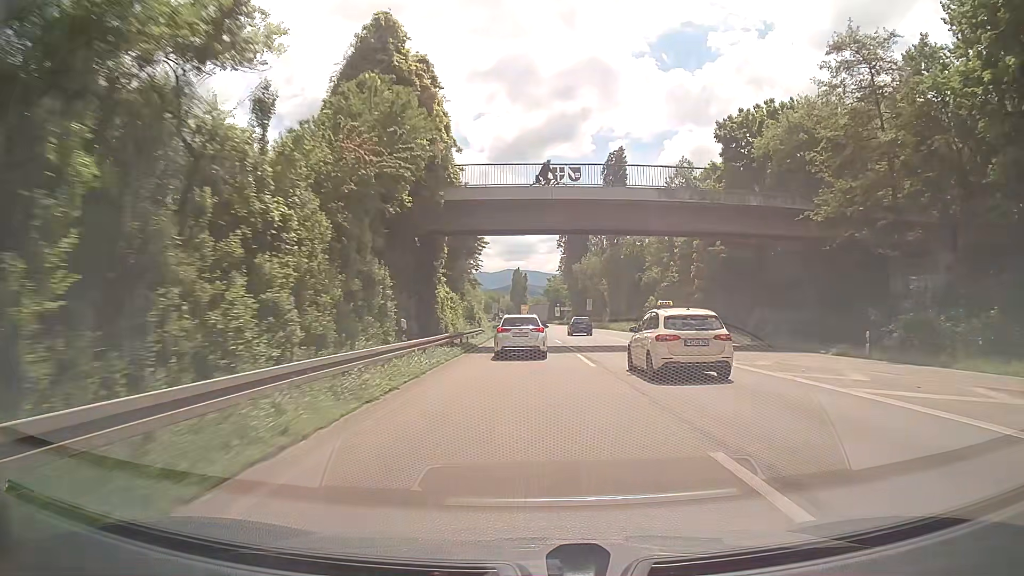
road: trunk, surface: asphalt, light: Day
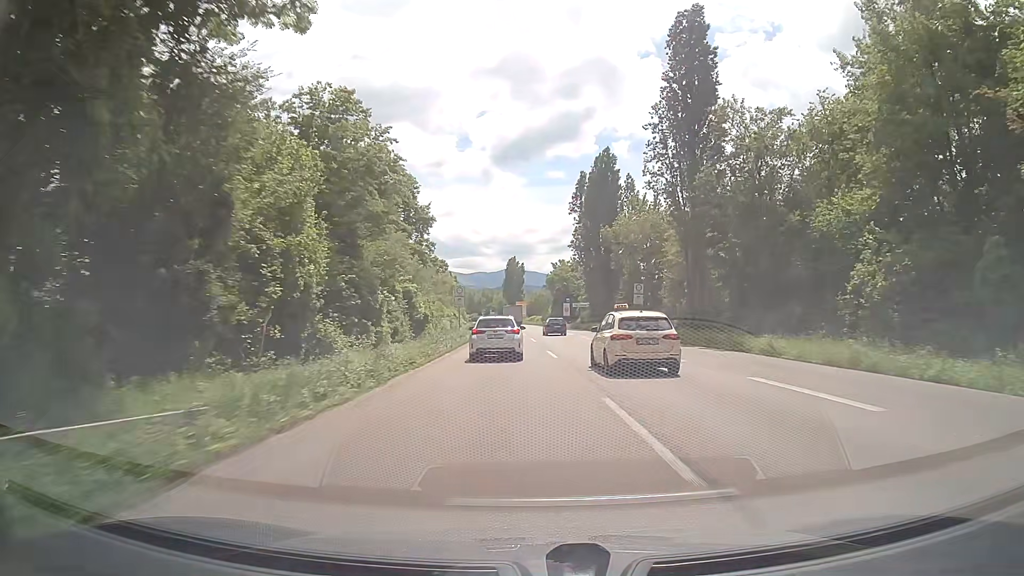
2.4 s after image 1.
(+0.1, +49.2) m; 0°
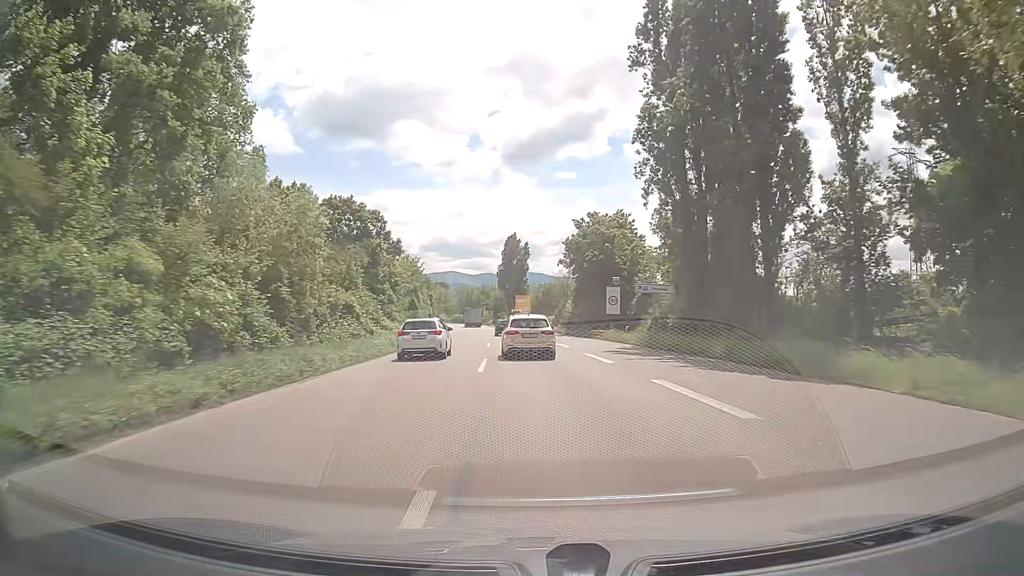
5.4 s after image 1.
(+0.1, +60.1) m; 0°
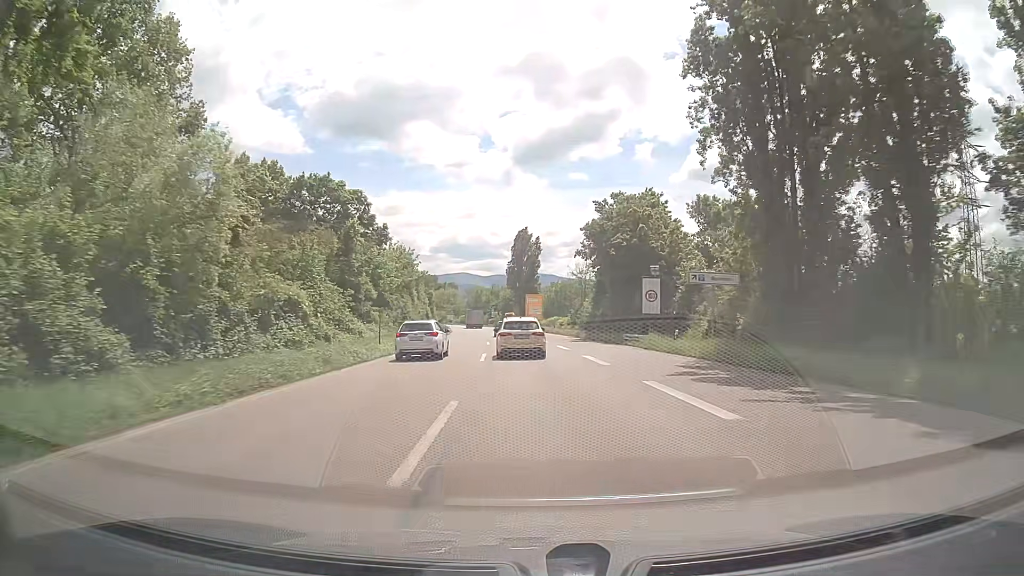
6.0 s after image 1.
(-0.2, +12.0) m; -1°
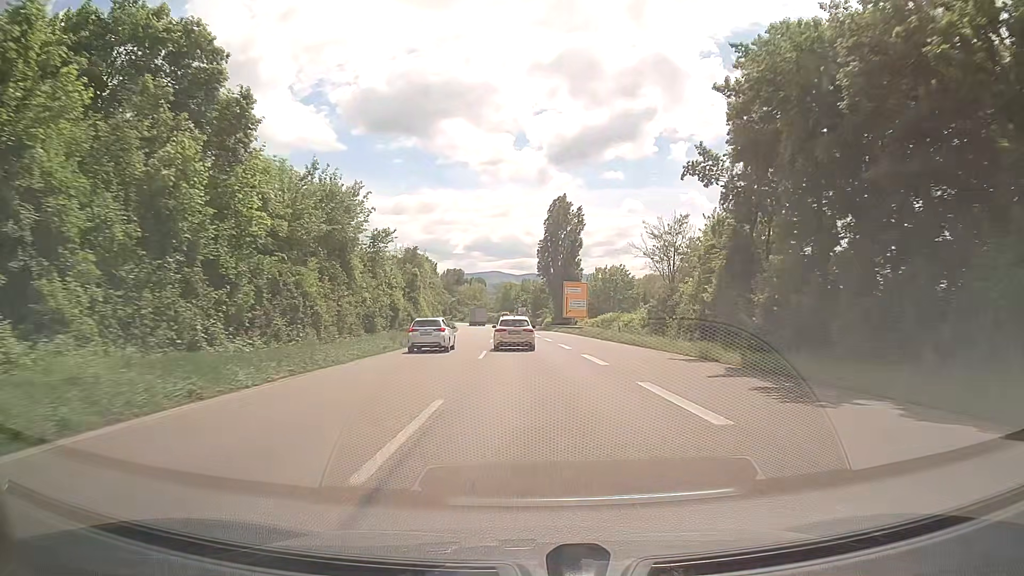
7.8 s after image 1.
(-0.9, +36.2) m; -3°
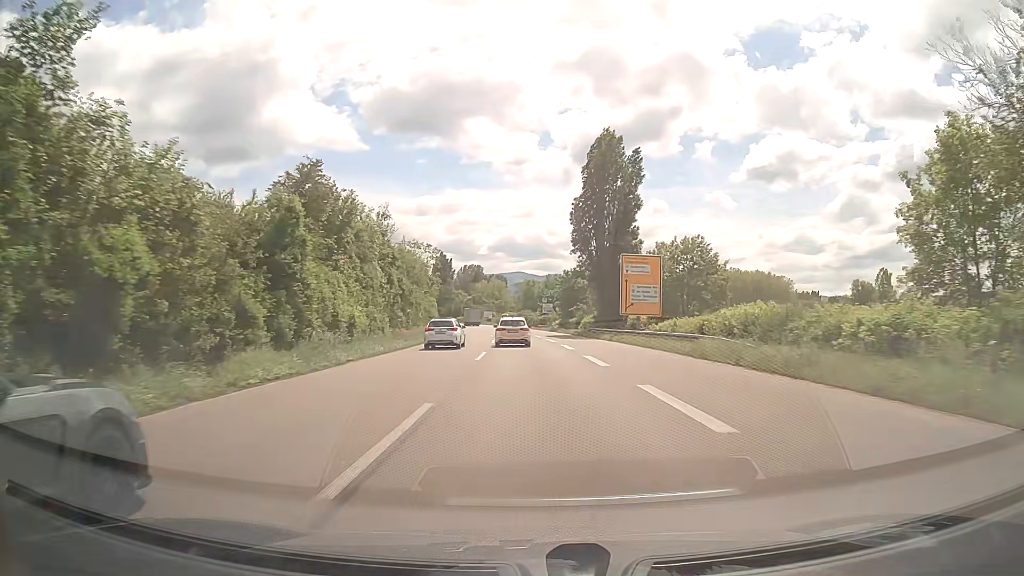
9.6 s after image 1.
(-0.6, +36.7) m; -2°
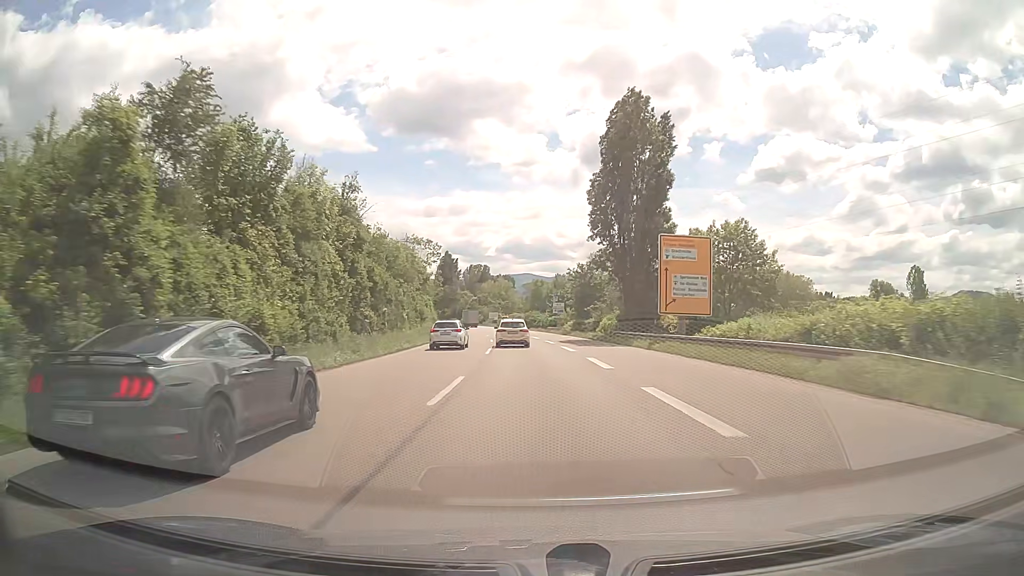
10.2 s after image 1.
(0.0, +12.3) m; 0°
